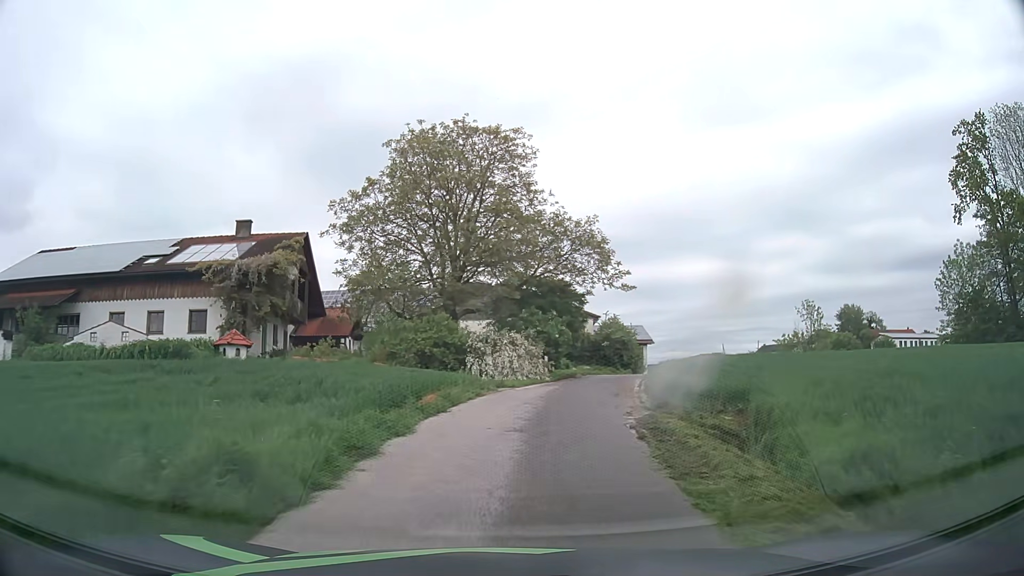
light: Day
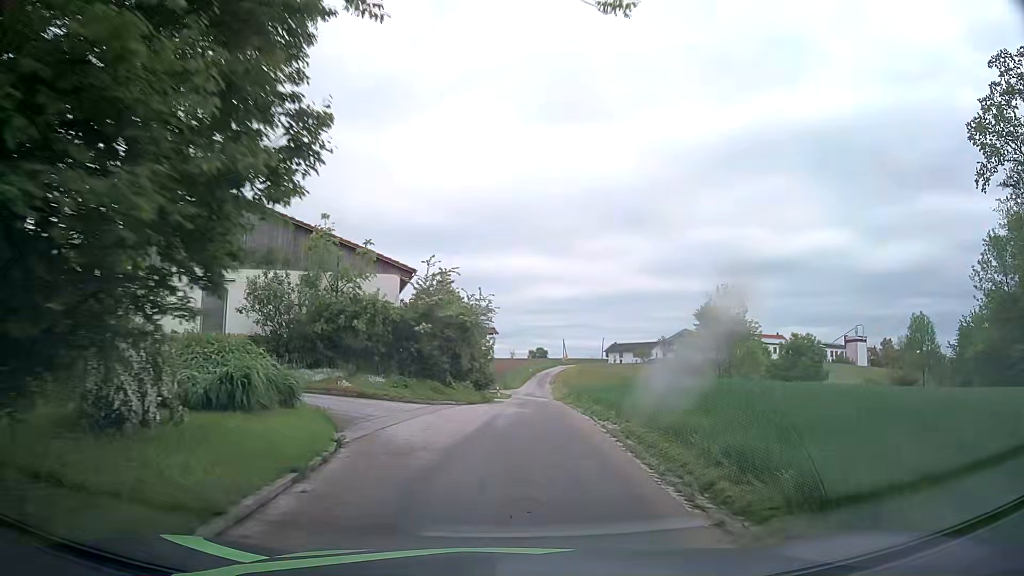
(+3.8, +29.2) m; +16°
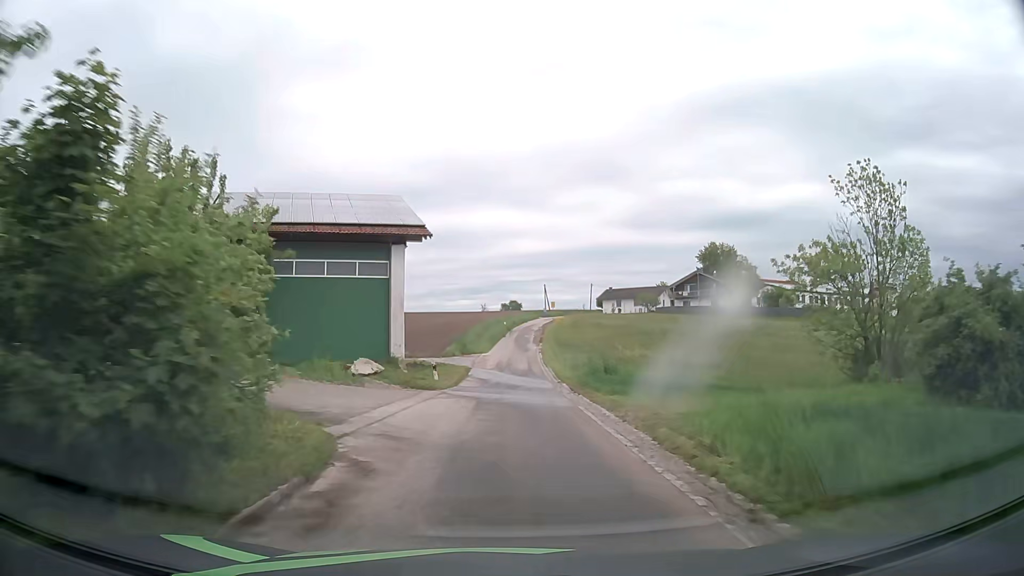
(+1.0, +31.8) m; +2°
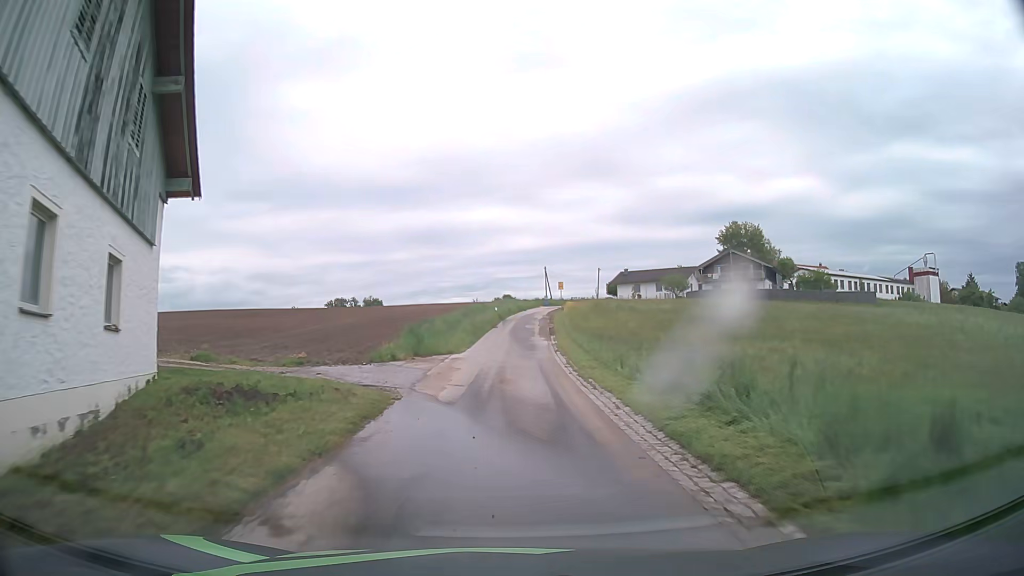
(+0.1, +22.3) m; +1°
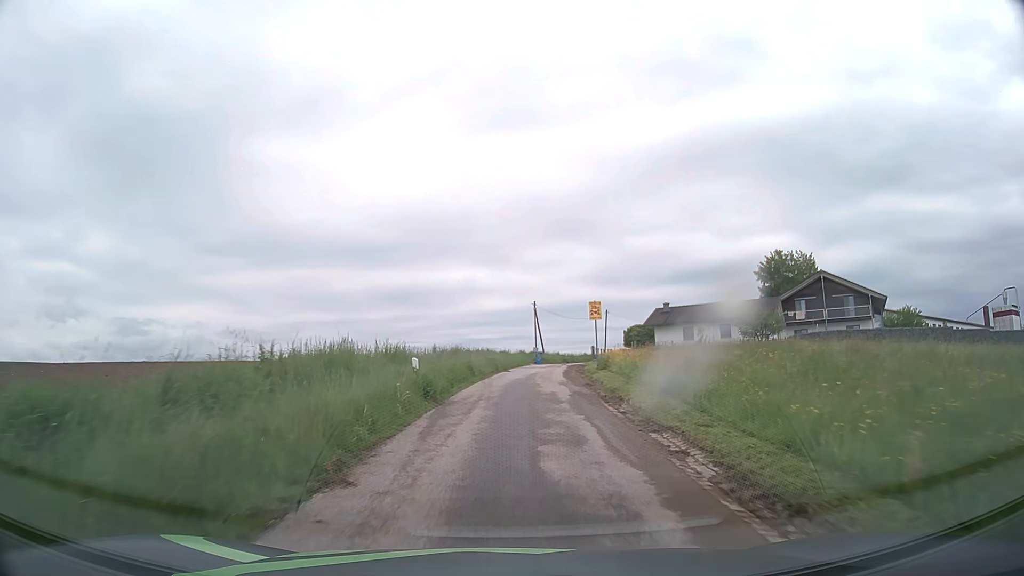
(+0.3, +38.5) m; +2°
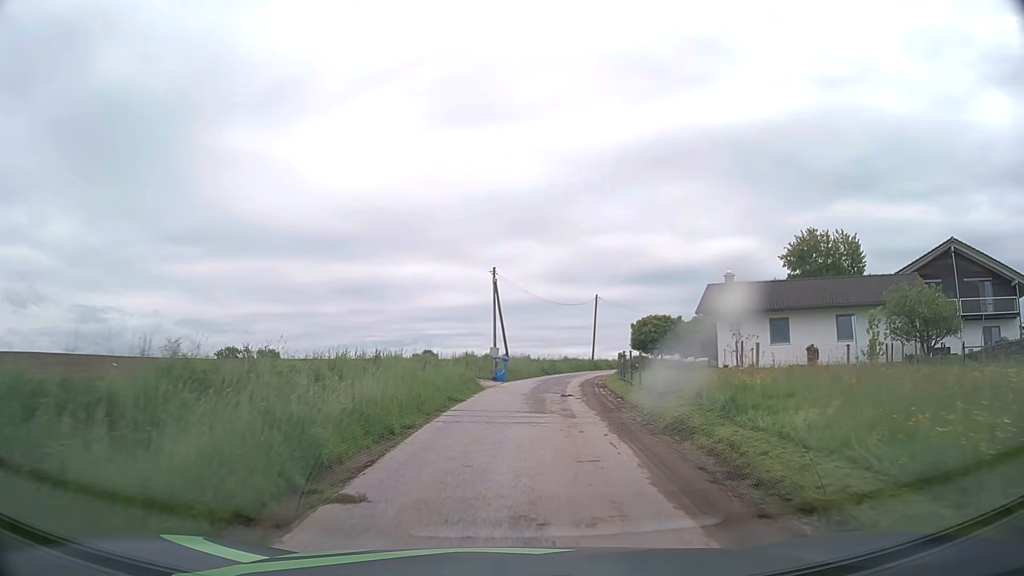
(+1.0, +27.5) m; +4°
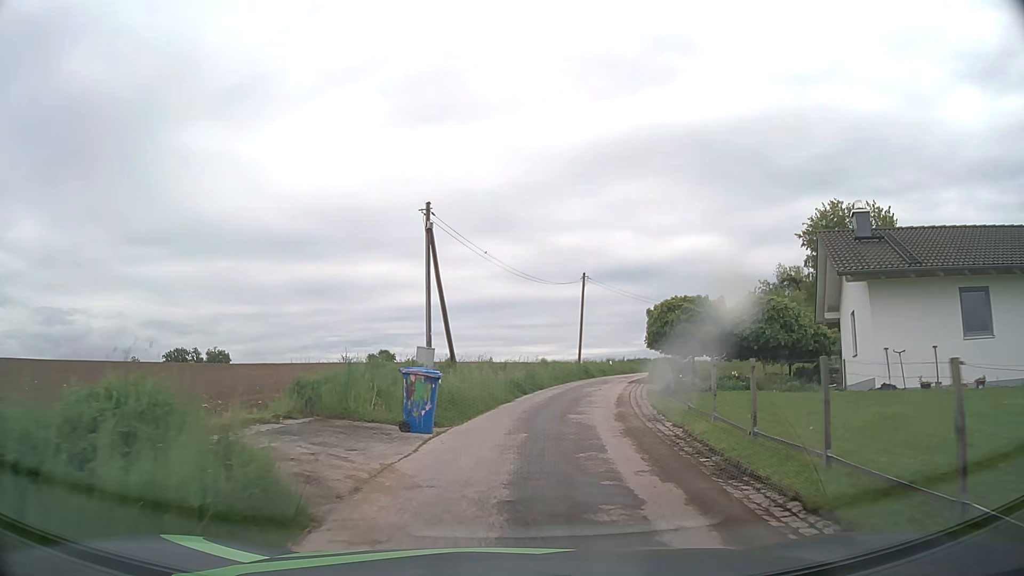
(+0.5, +17.0) m; +3°
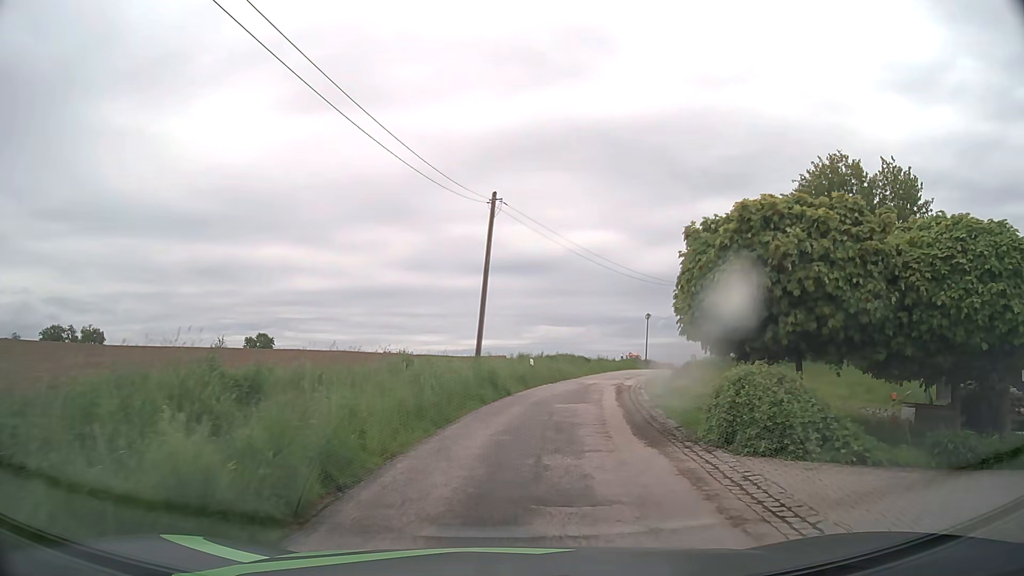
(+1.8, +21.3) m; +9°
